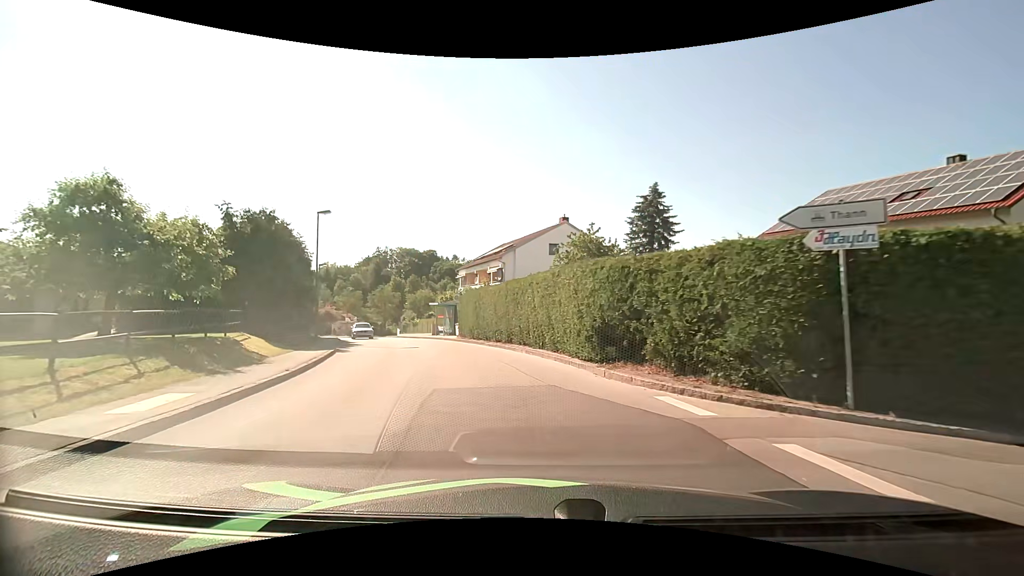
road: unclassified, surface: asphalt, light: Day
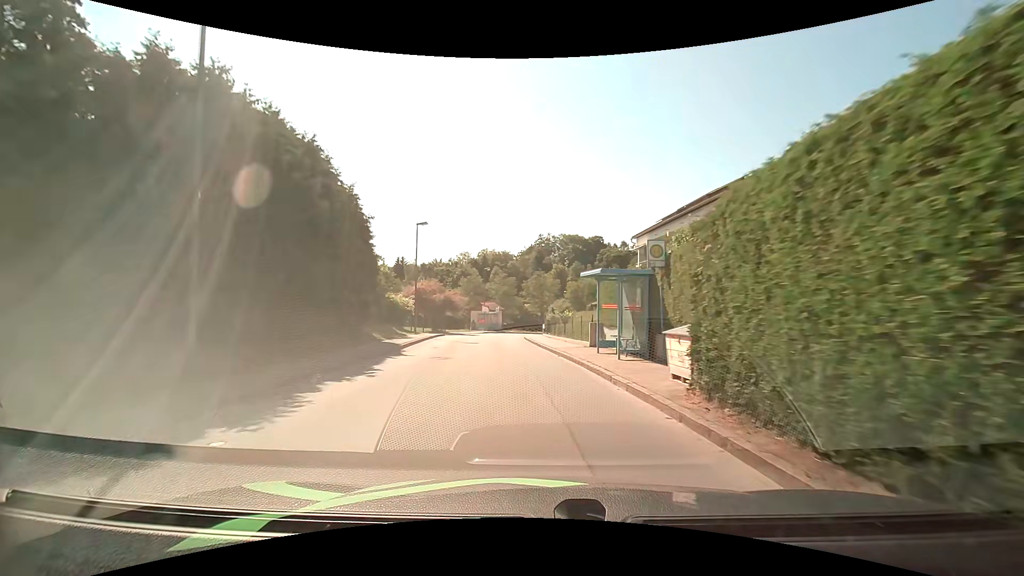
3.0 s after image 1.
(-4.1, +23.3) m; -19°
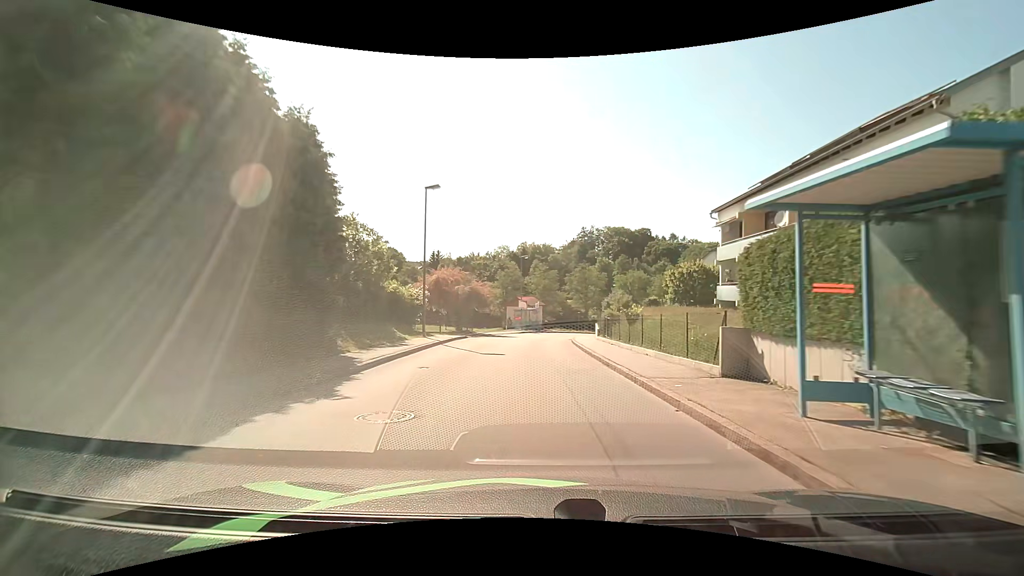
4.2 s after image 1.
(-0.5, +9.8) m; -5°
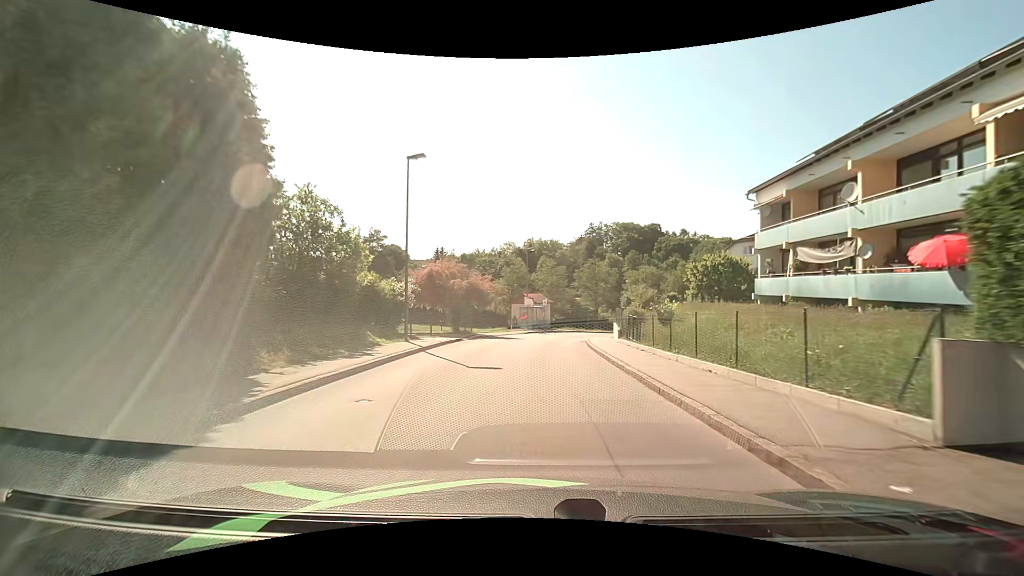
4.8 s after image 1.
(0.0, +4.9) m; -1°
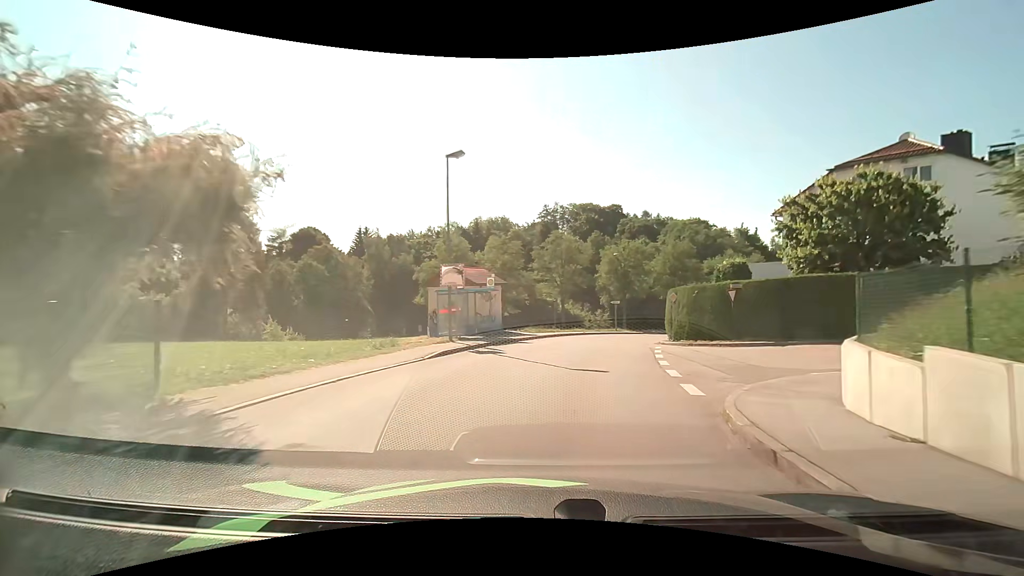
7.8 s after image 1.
(+0.3, +27.2) m; +5°
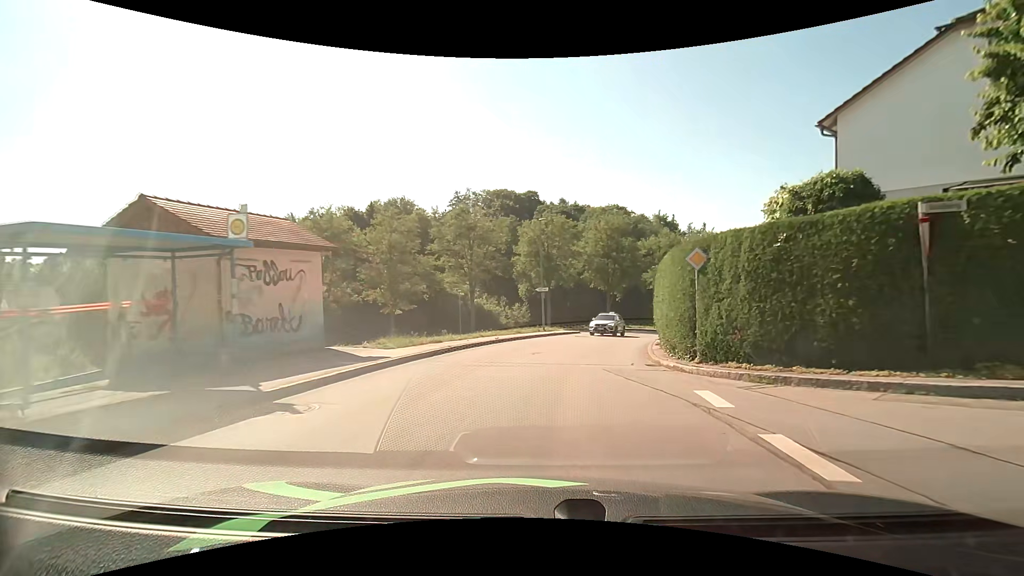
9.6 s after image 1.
(+1.5, +17.0) m; +10°
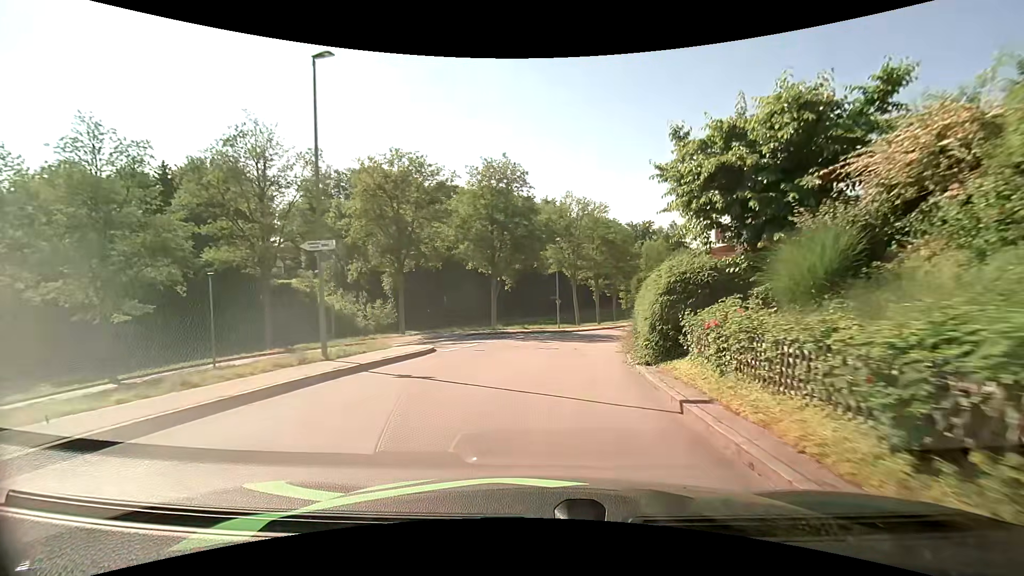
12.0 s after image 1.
(+2.5, +21.9) m; +12°
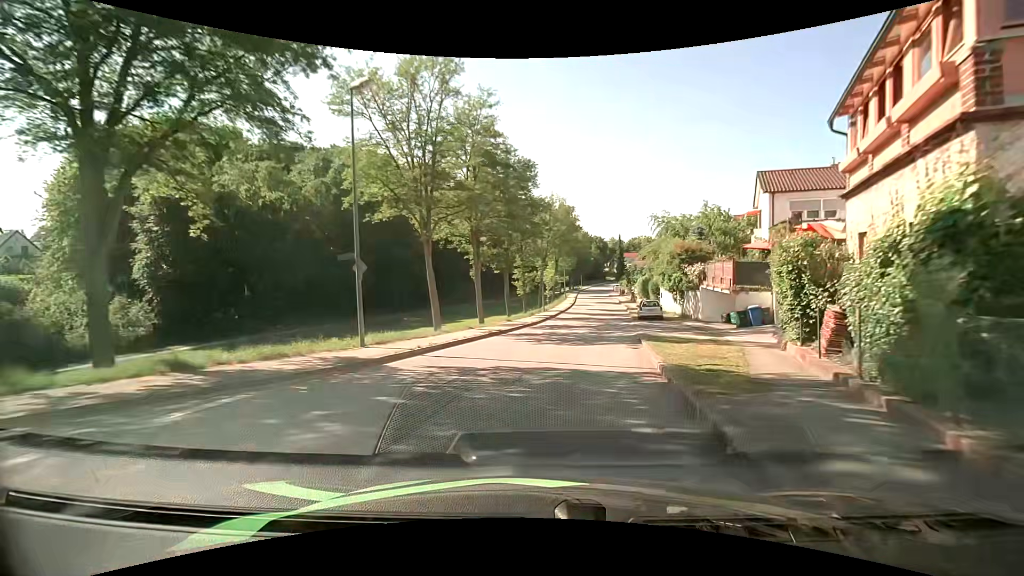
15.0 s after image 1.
(+3.5, +28.6) m; +14°
(0, +10) (+2, +20) (+3, +30) (+5, +40) (+6, +50) (+8, +59) (+9, +69) (+10, +79) (+11, +89) (+12, +99) m
